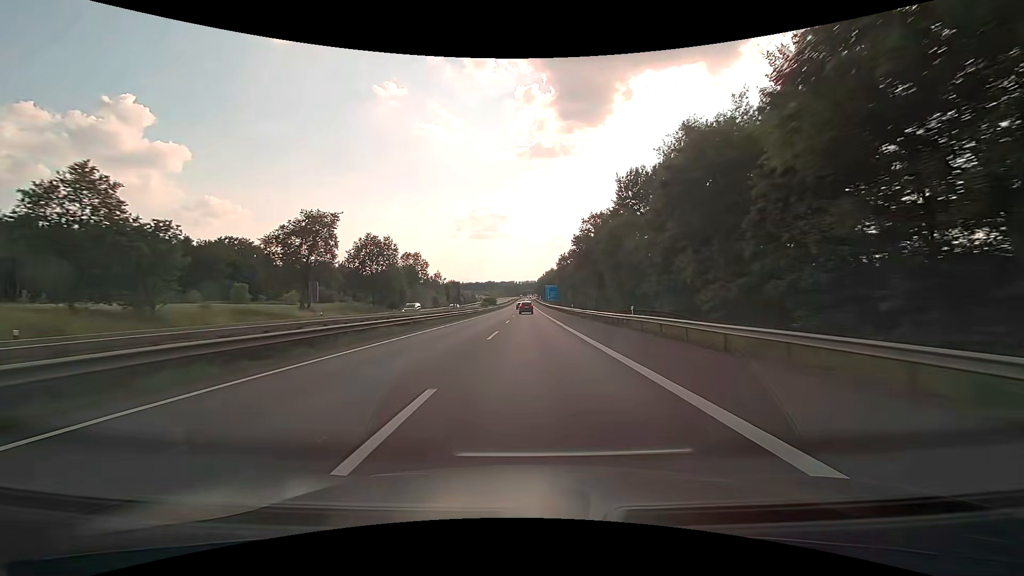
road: motorway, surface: asphalt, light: Day
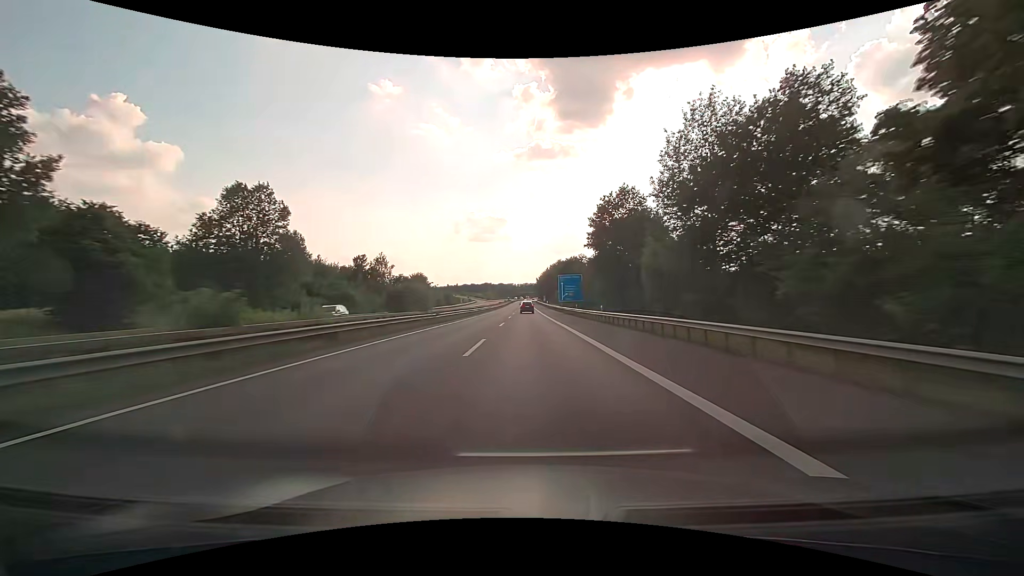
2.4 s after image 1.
(+0.1, +77.4) m; 0°
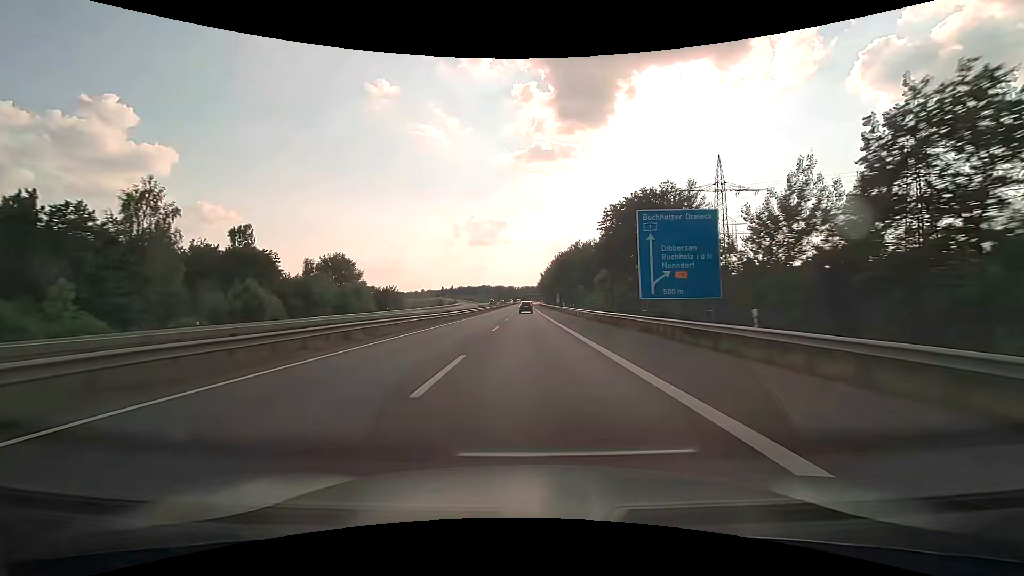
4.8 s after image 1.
(-0.2, +77.1) m; 0°
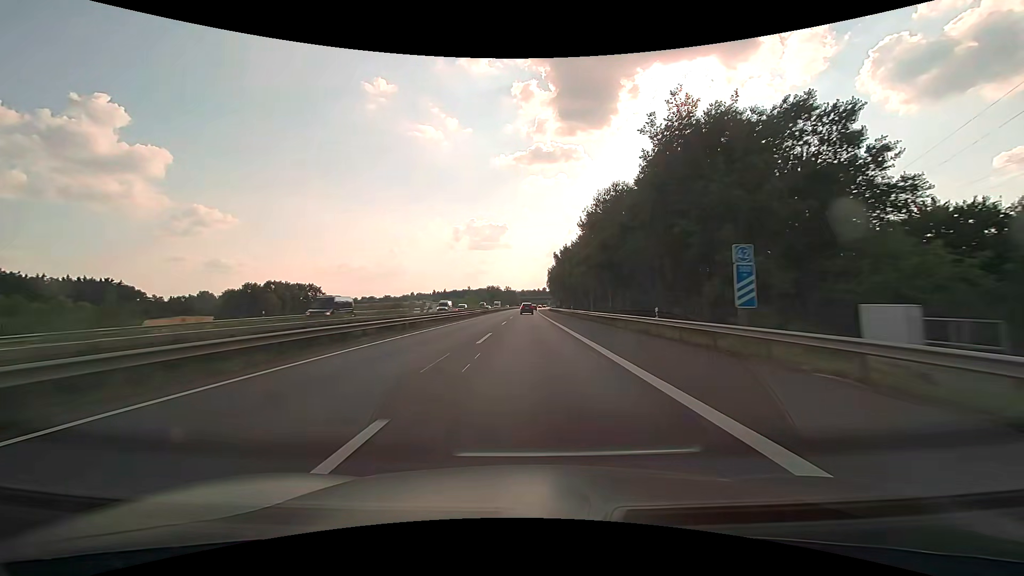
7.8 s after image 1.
(-0.2, +96.4) m; 0°
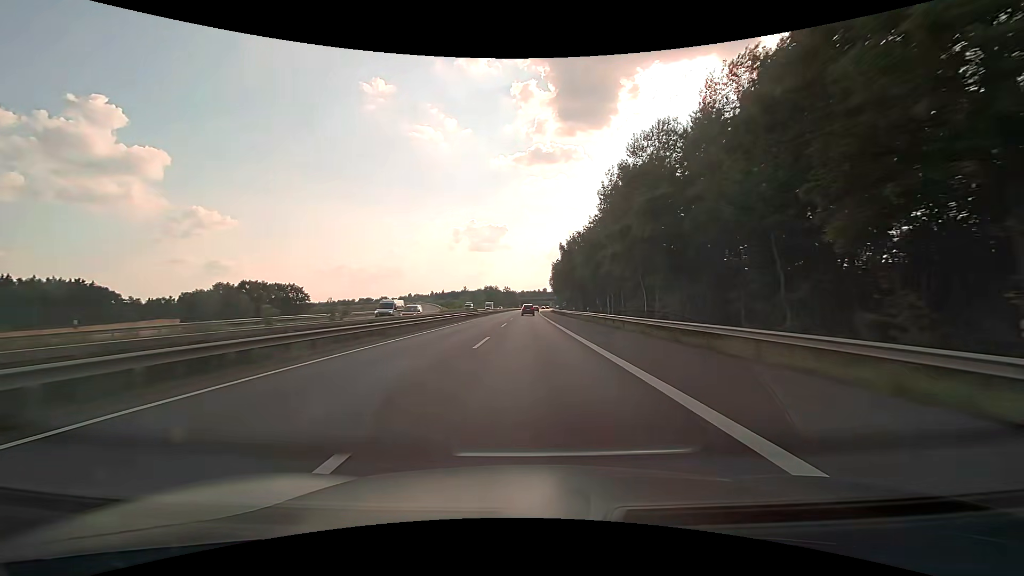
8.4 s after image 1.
(0.0, +19.4) m; 0°
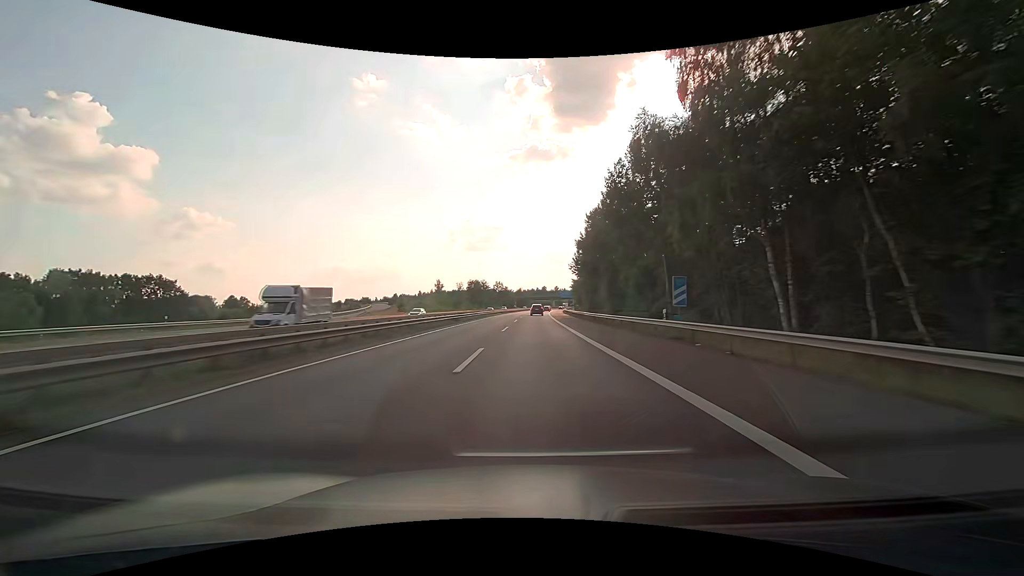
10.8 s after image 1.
(+0.1, +78.0) m; 0°
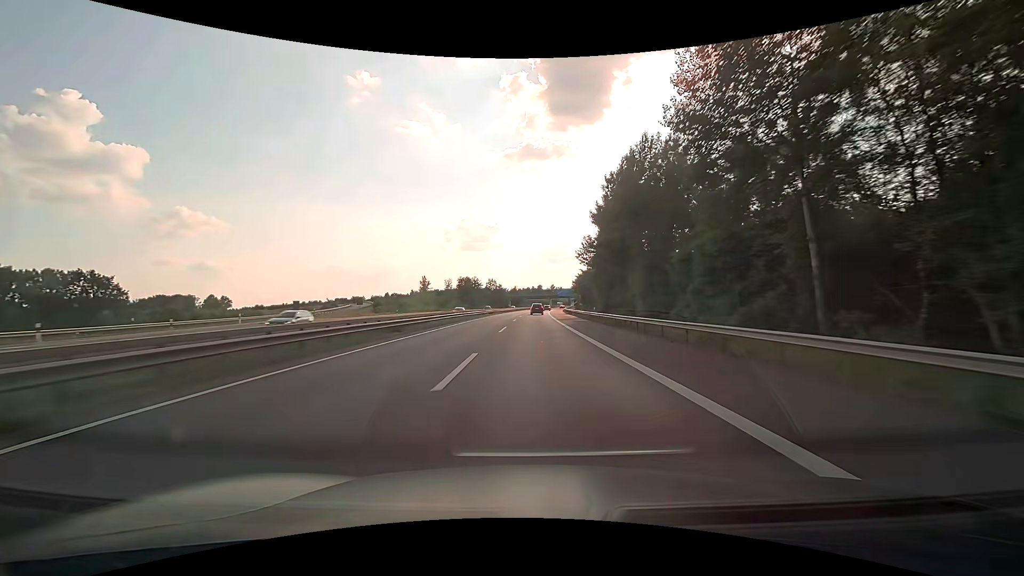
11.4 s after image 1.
(+0.1, +19.6) m; +1°
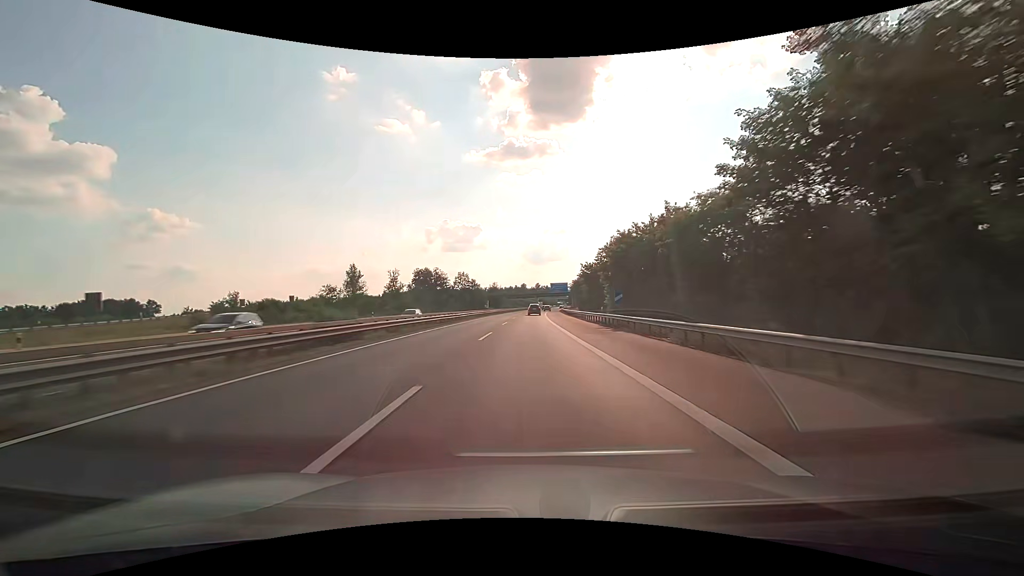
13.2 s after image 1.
(+1.0, +59.2) m; +2°
(0, +10) (0, +20) (0, +30) (0, +40) (+1, +50) (+1, +60) (+1, +70) (+1, +80) (+2, +90) (+2, +100) m
